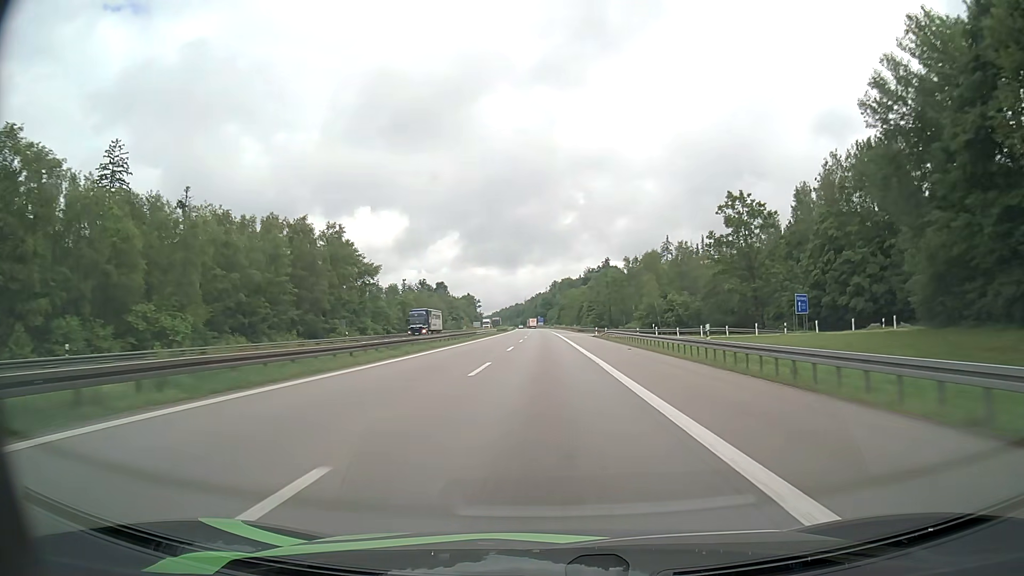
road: motorway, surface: asphalt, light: Day
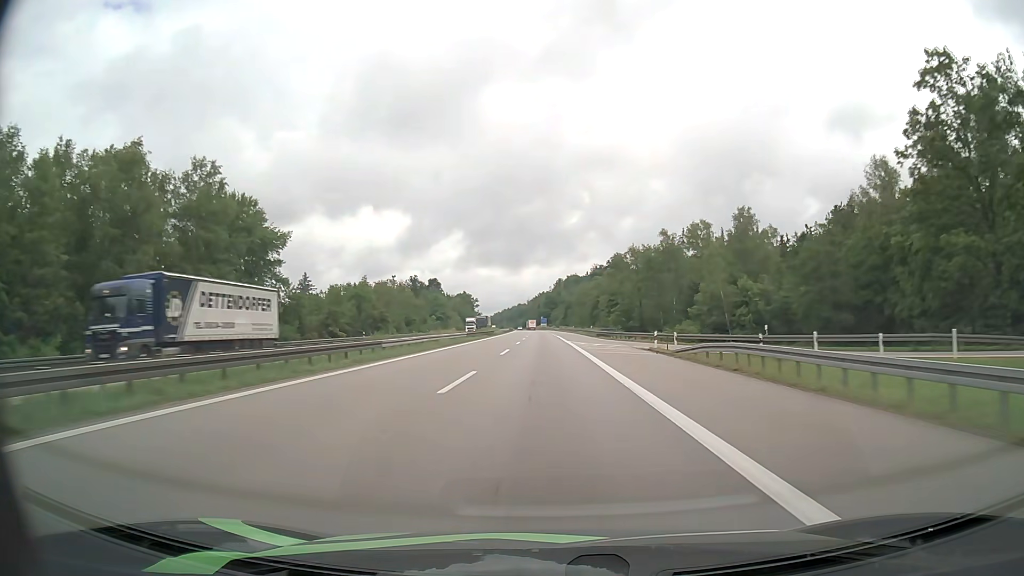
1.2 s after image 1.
(-0.2, +40.6) m; 0°
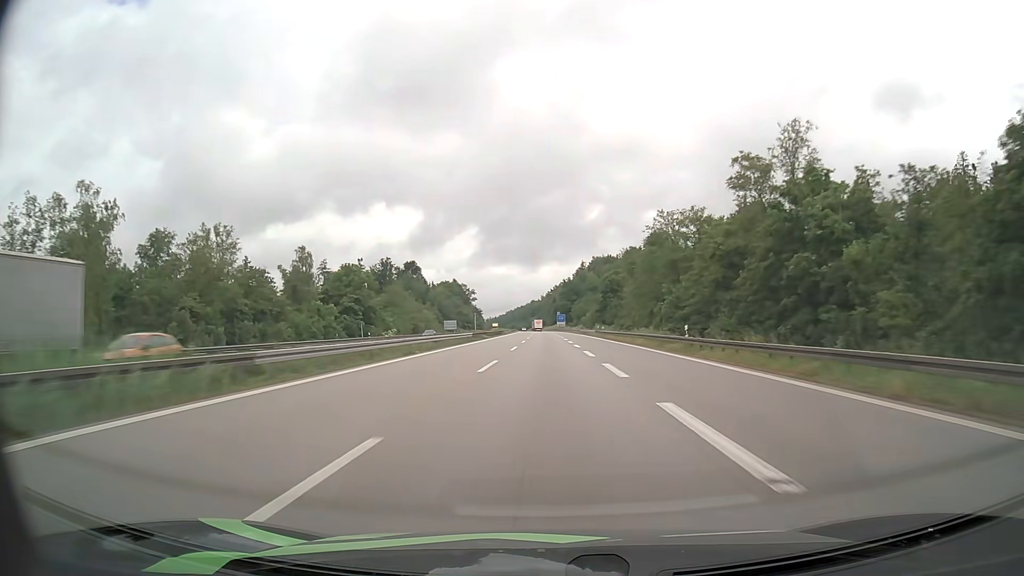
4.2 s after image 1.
(-1.0, +101.8) m; -1°
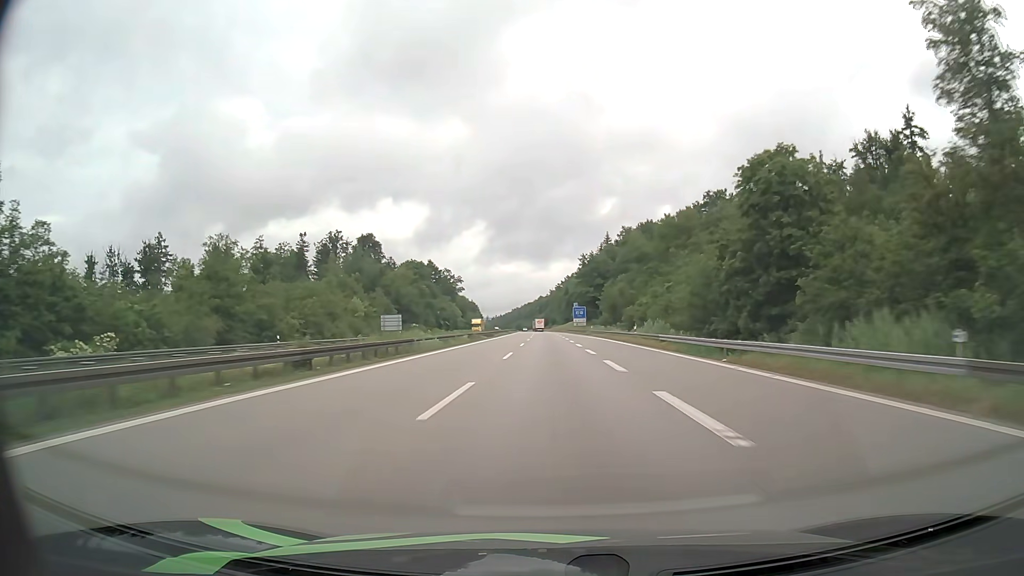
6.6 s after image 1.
(-0.6, +82.0) m; -1°
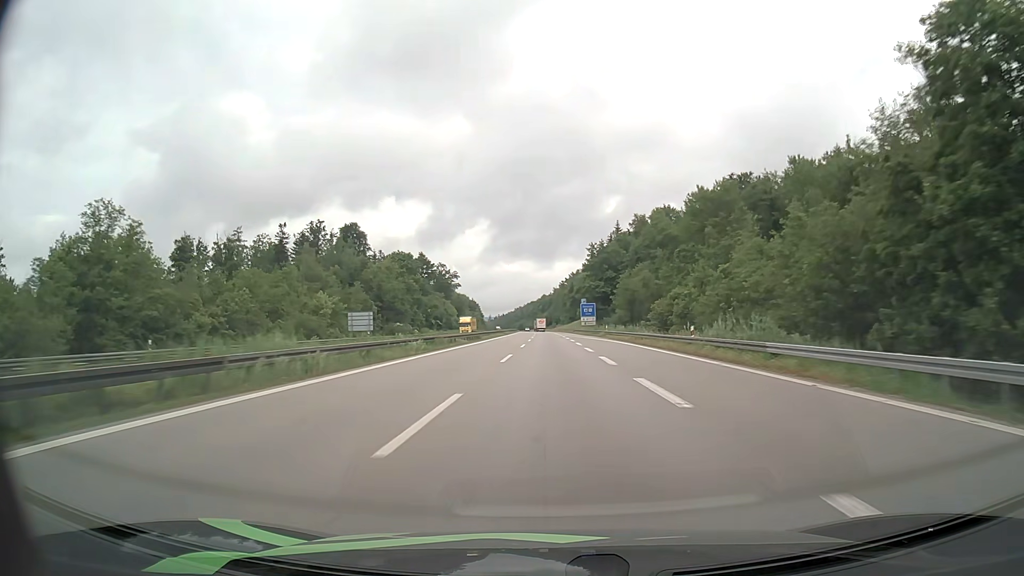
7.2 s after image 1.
(0.0, +20.6) m; 0°
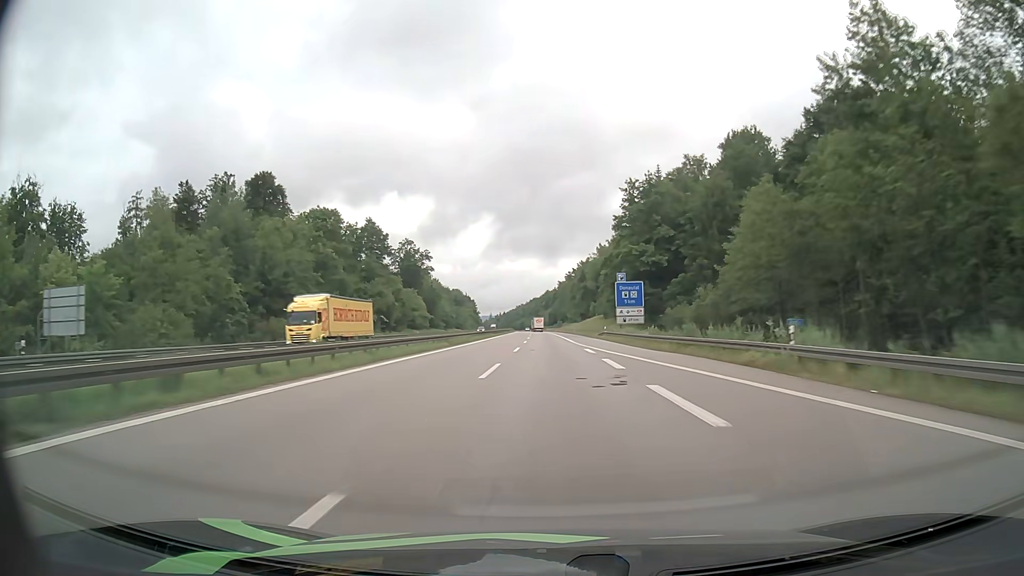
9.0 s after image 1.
(-0.3, +61.8) m; -1°
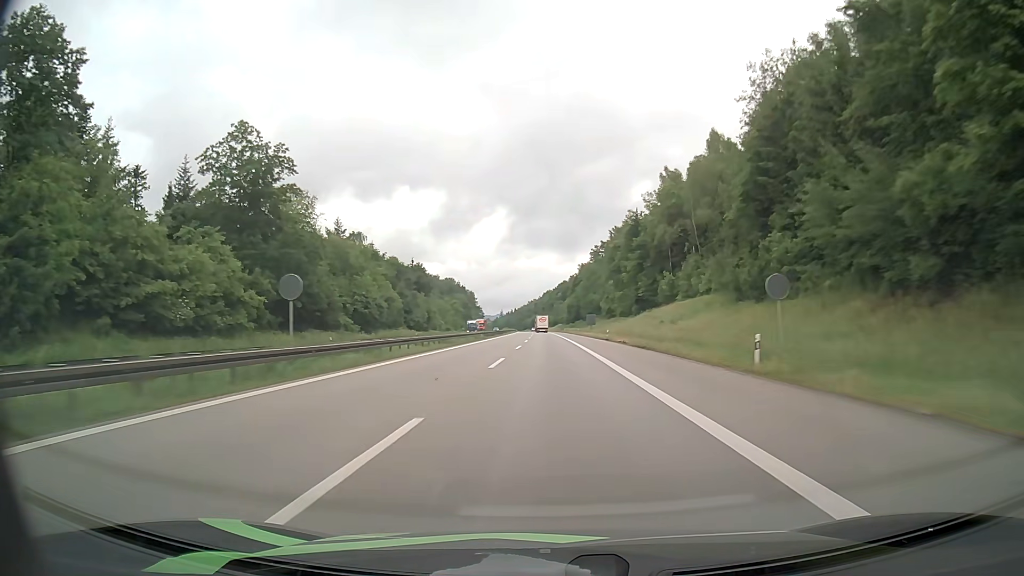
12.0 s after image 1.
(-0.8, +103.6) m; -1°
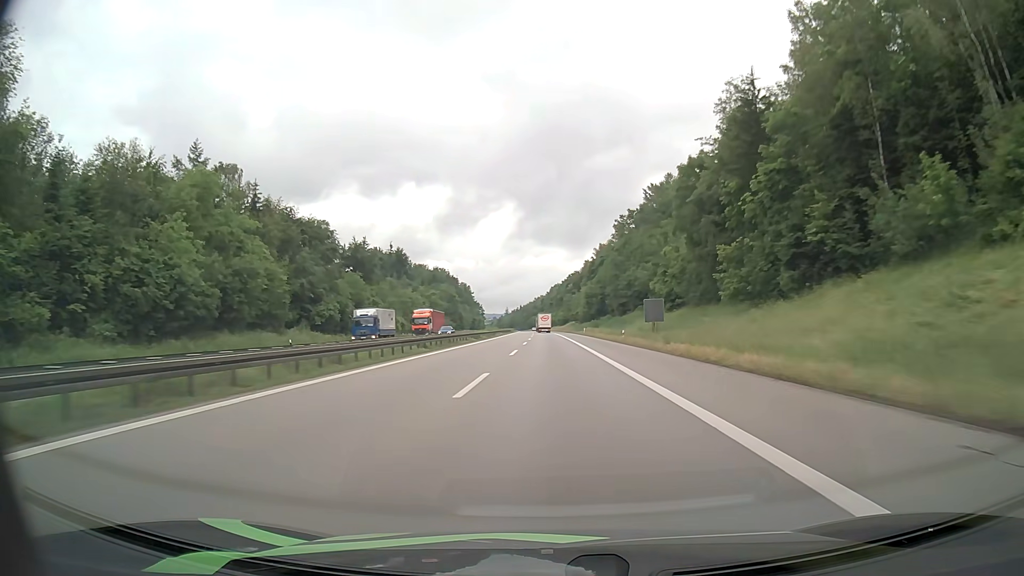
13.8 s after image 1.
(-0.4, +62.6) m; -1°
(0, +10) (0, +20) (0, +30) (0, +40) (0, +50) (0, +60) (0, +70) (-1, +80) (-1, +90) (-1, +100) m
